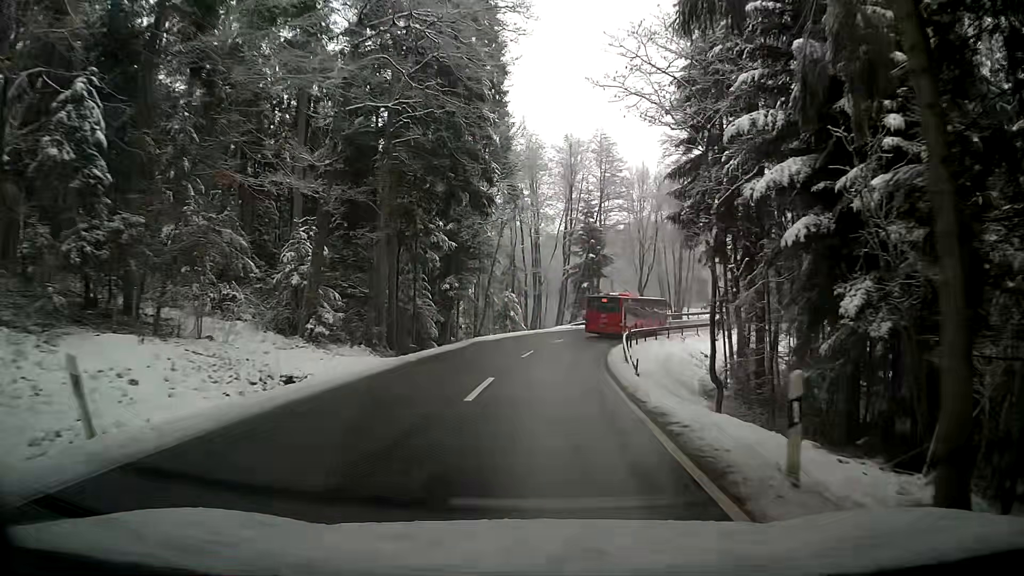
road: tertiary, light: Day
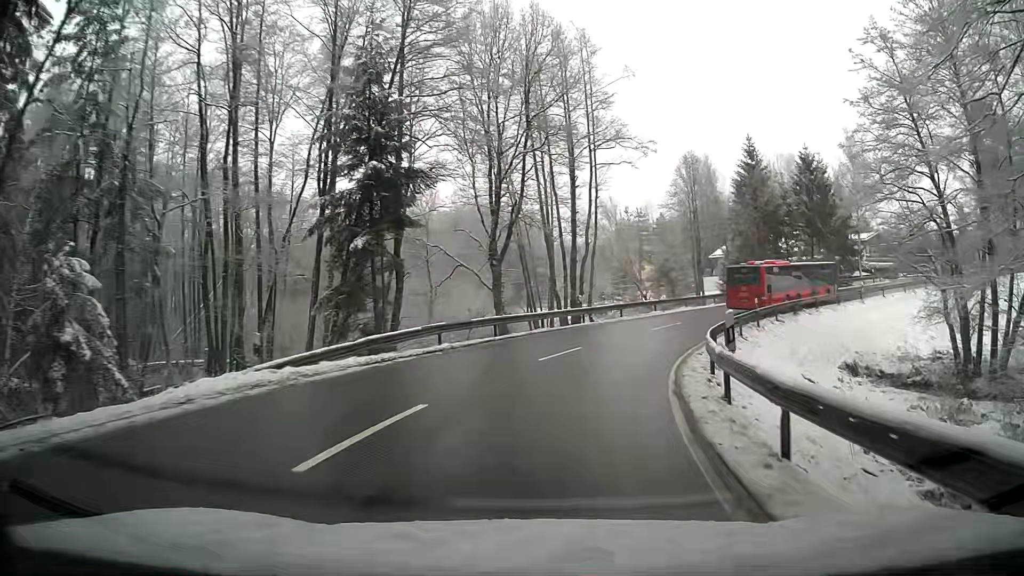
(+4.2, +40.6) m; +17°
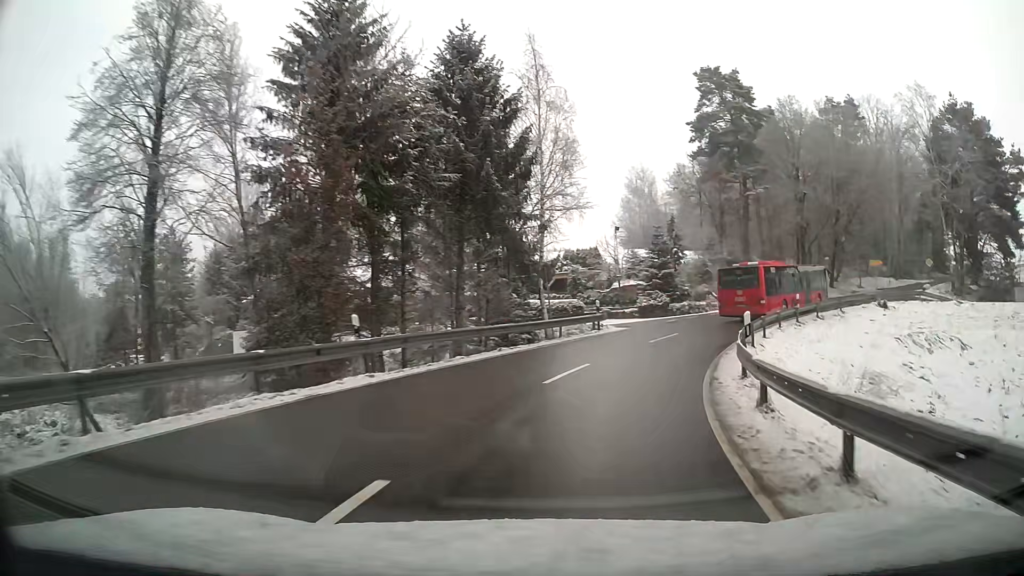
(+11.5, +36.3) m; +38°
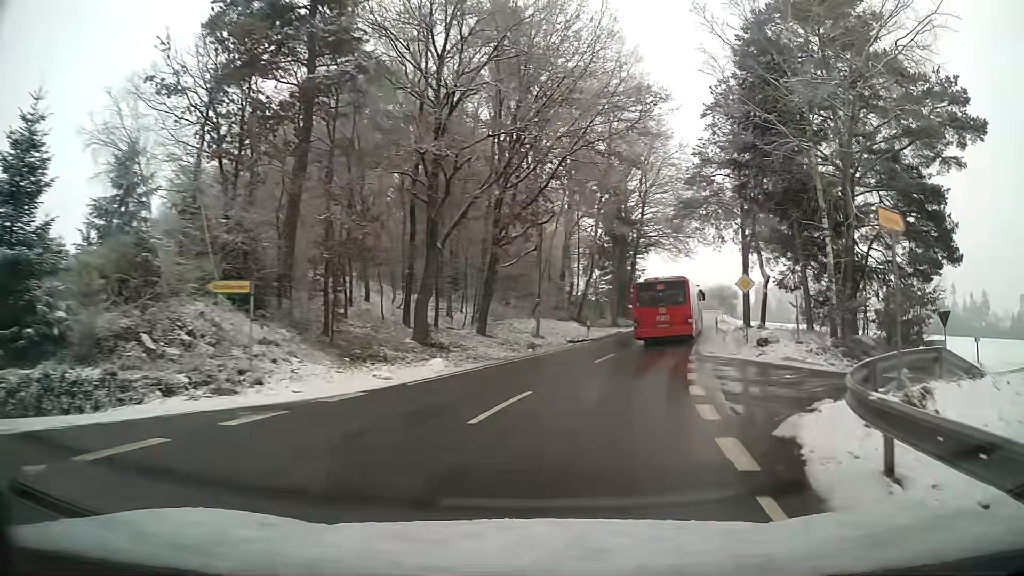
(+11.5, +34.9) m; +36°
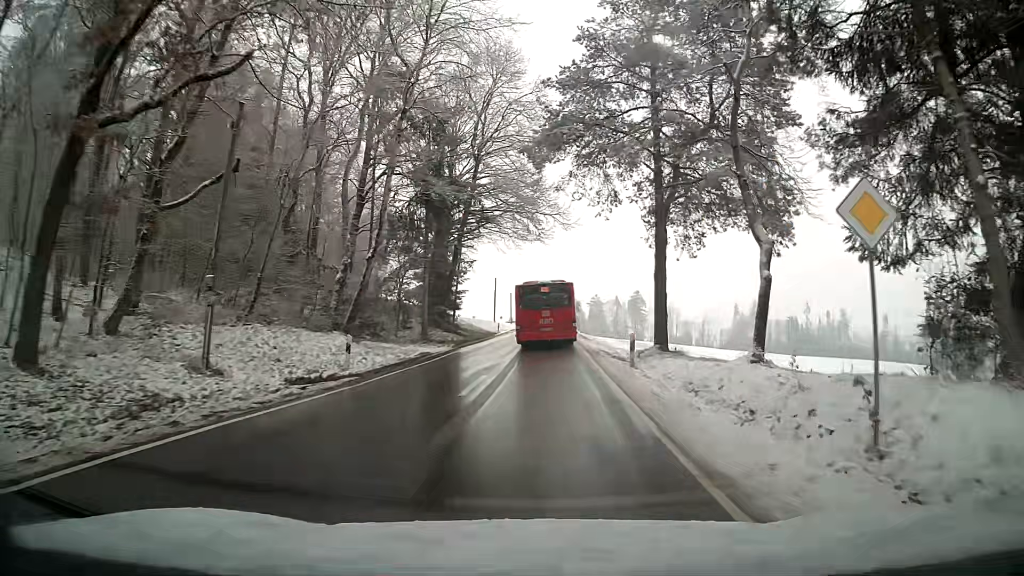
(+2.6, +20.3) m; +13°
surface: asphalt
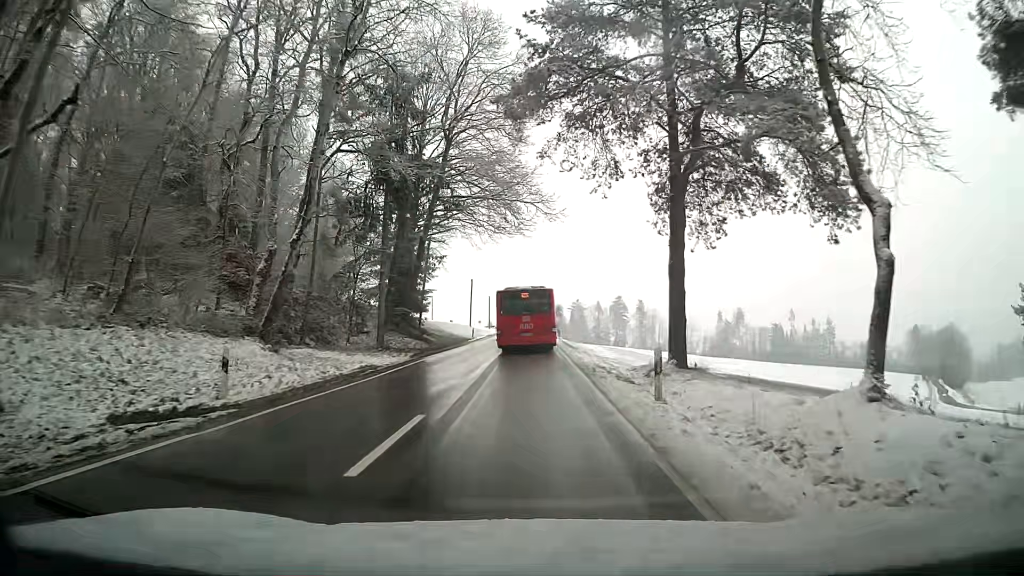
(+0.1, +6.1) m; +1°
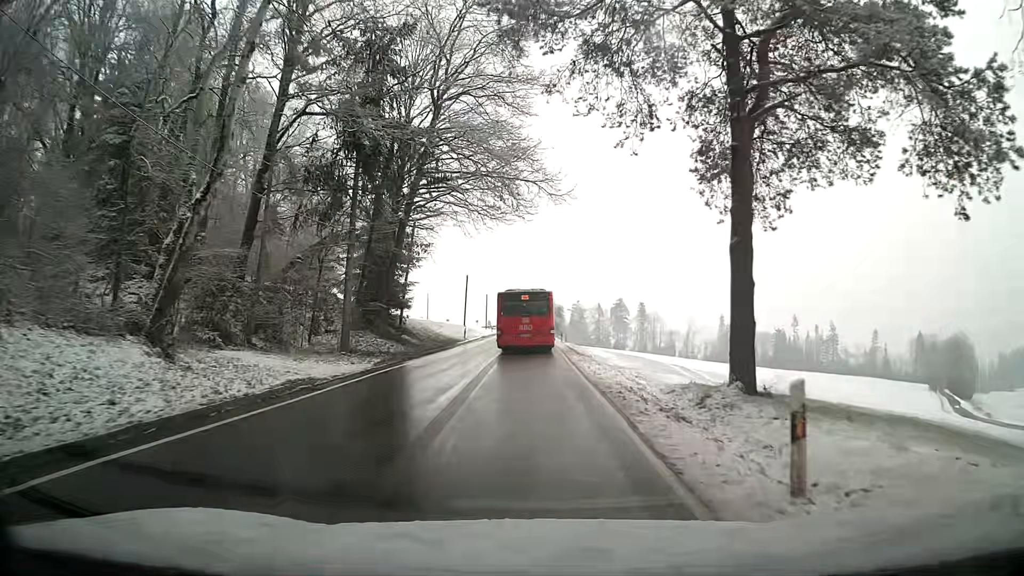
(0.0, +6.0) m; 0°
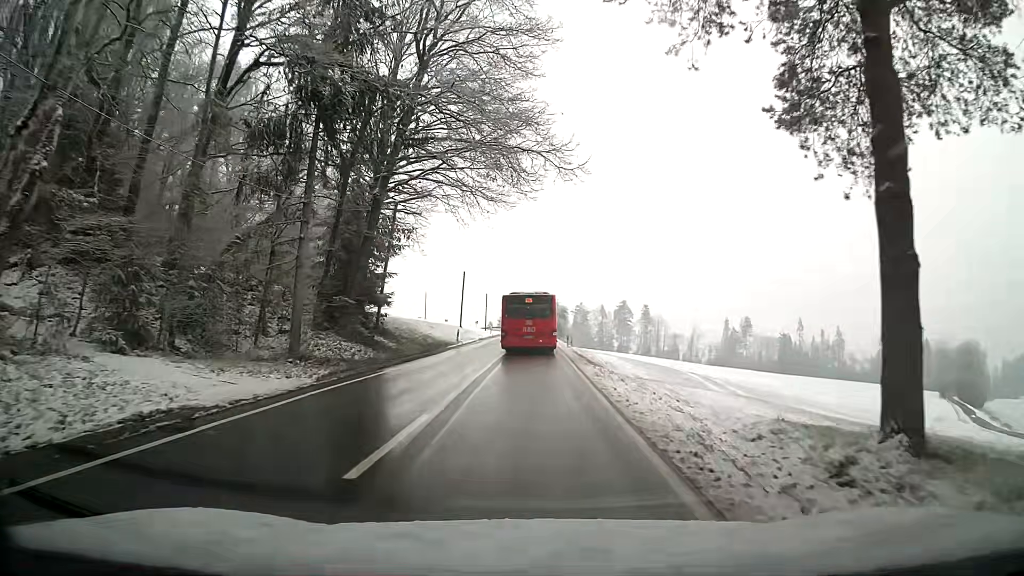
(0.0, +5.9) m; 0°
